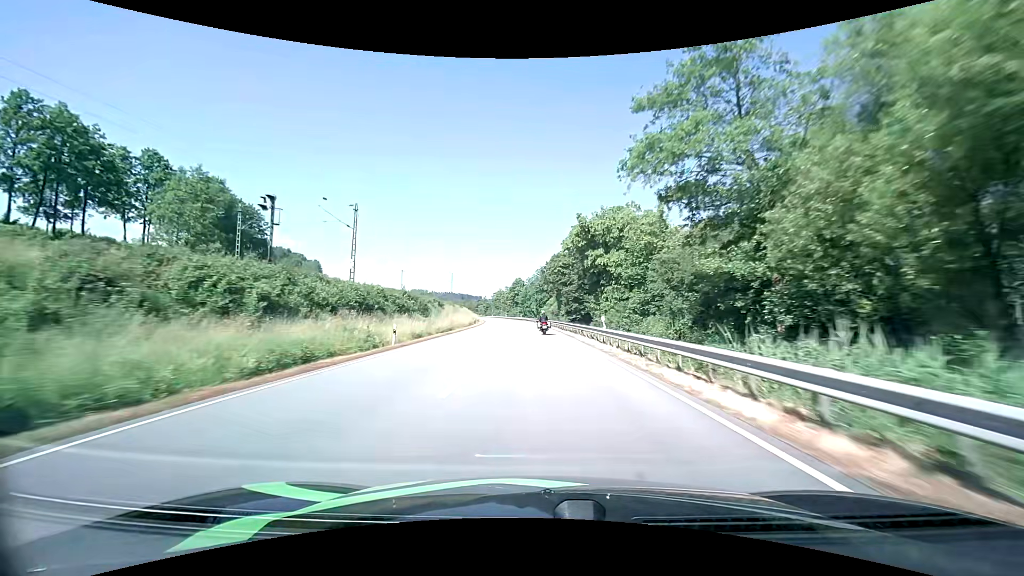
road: primary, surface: asphalt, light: Day
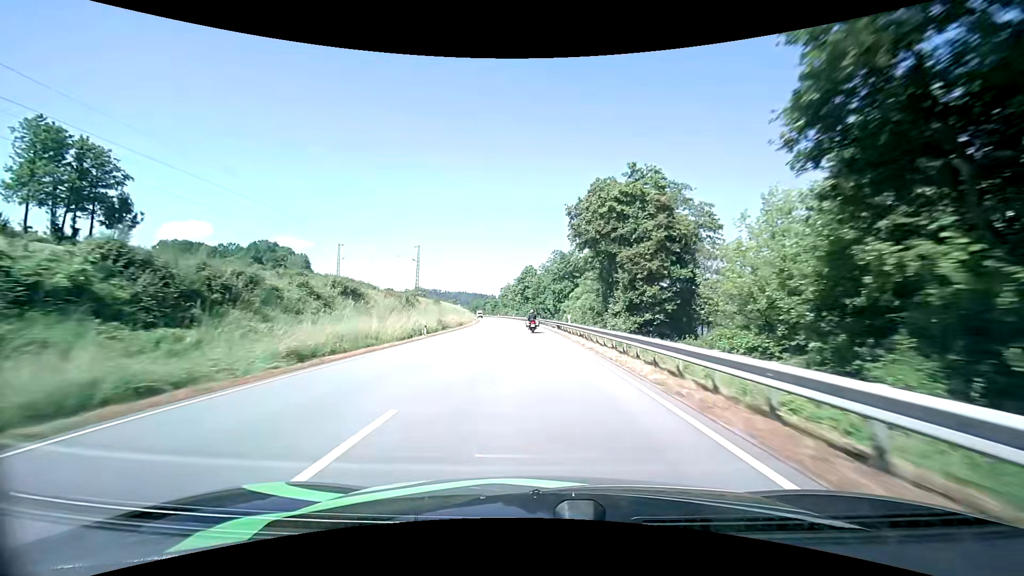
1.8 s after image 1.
(-0.4, +41.7) m; -1°
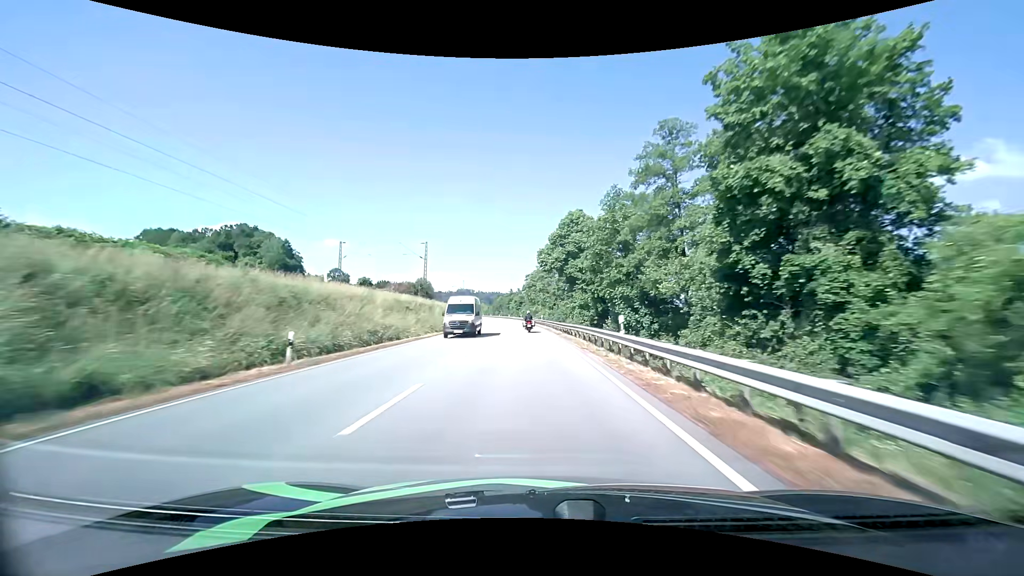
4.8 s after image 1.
(-2.8, +69.8) m; -4°
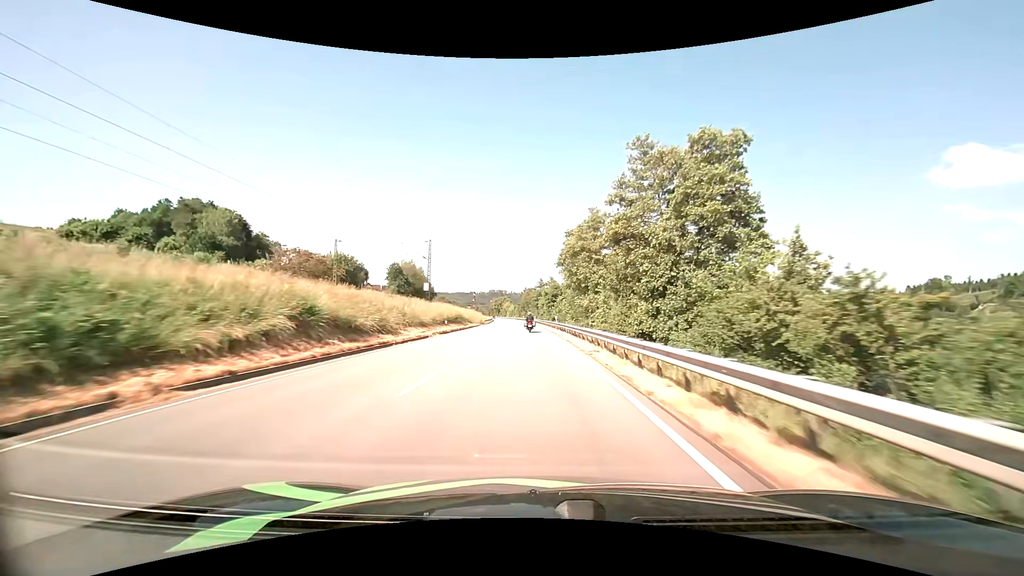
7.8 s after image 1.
(-2.4, +70.0) m; -4°
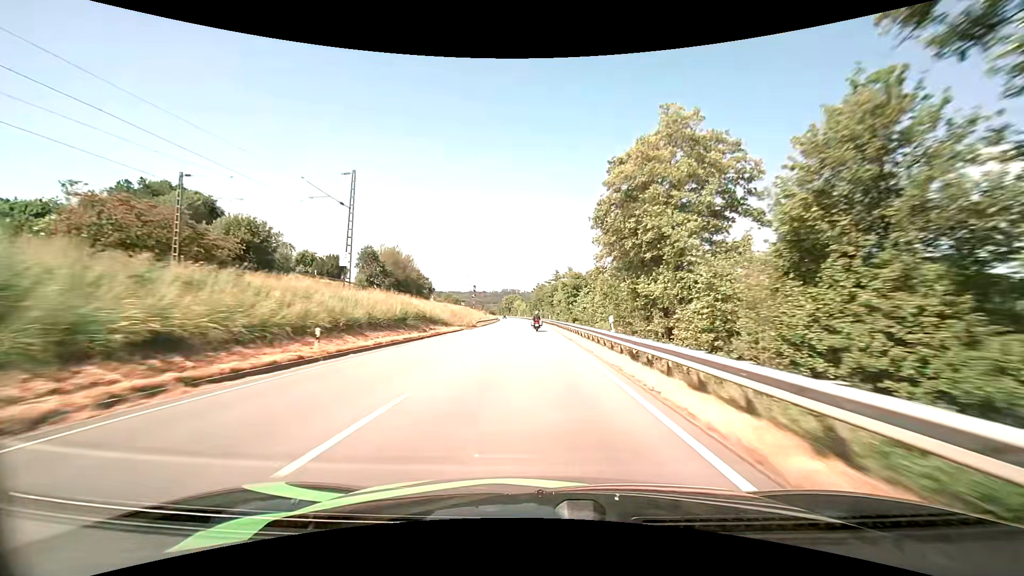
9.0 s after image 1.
(-0.4, +28.3) m; -2°
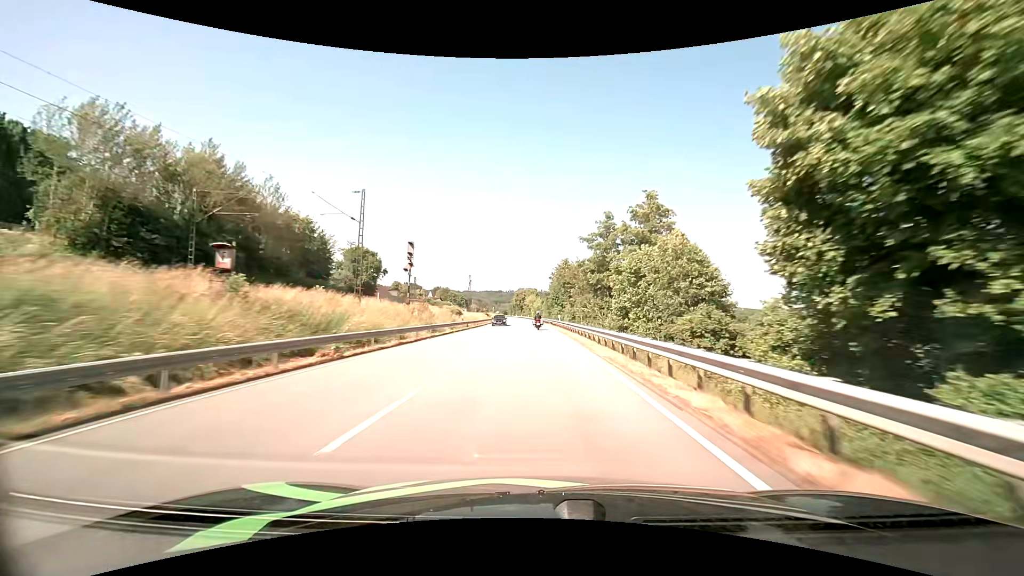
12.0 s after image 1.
(-1.1, +72.0) m; -2°
(0, +10) (0, +20) (0, +30) (0, +40) (-1, +50) (-1, +60) (-1, +70) (-2, +80) (-2, +90) (-3, +100) m
